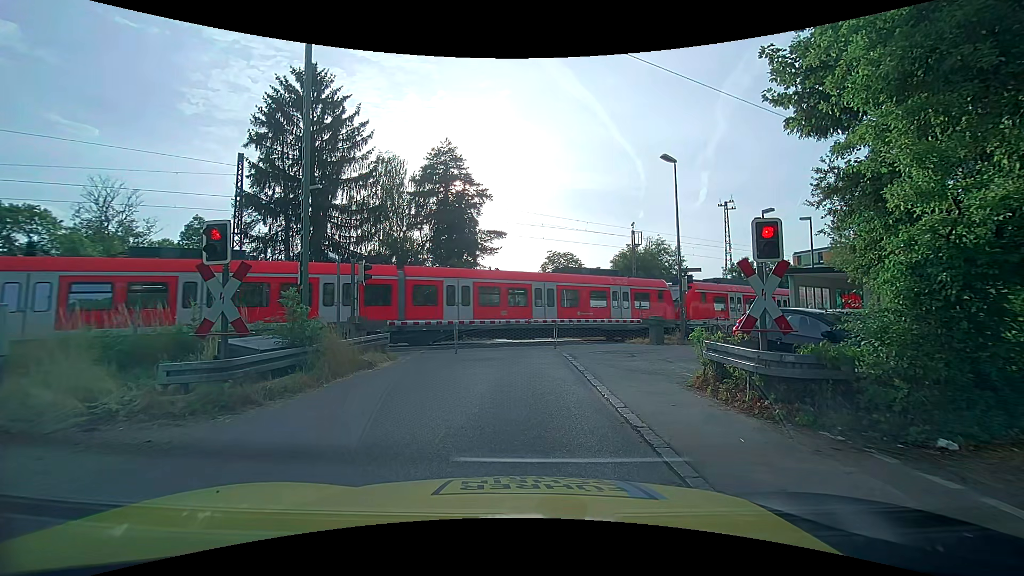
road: unclassified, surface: asphalt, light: Day
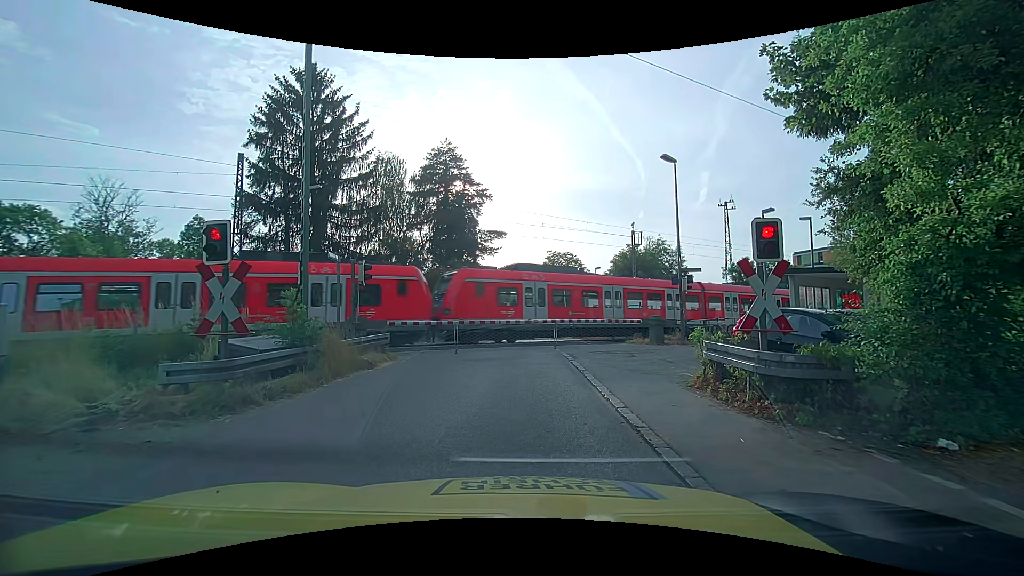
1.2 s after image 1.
(0.0, 0.0) m; 0°
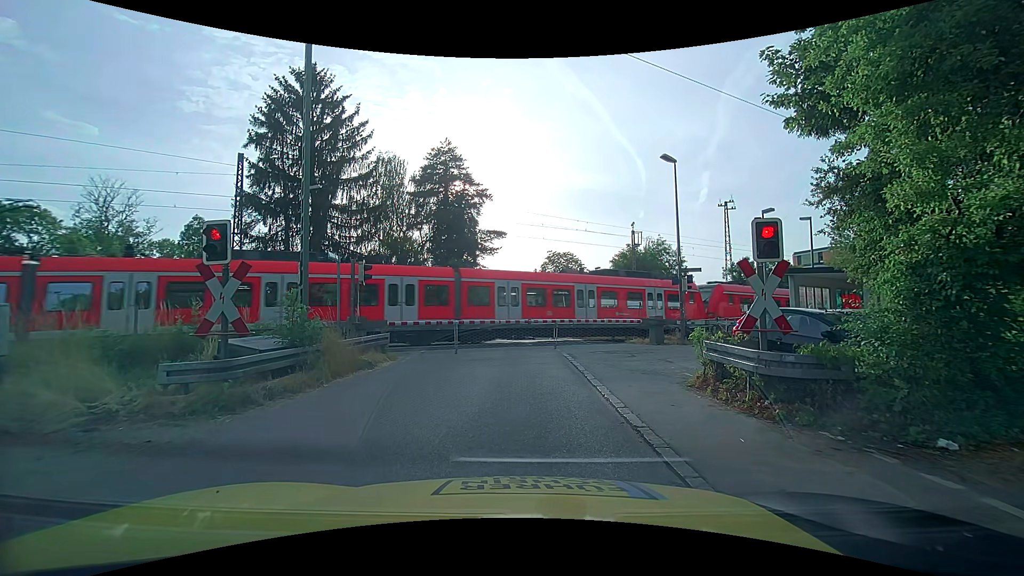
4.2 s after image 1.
(0.0, 0.0) m; 0°
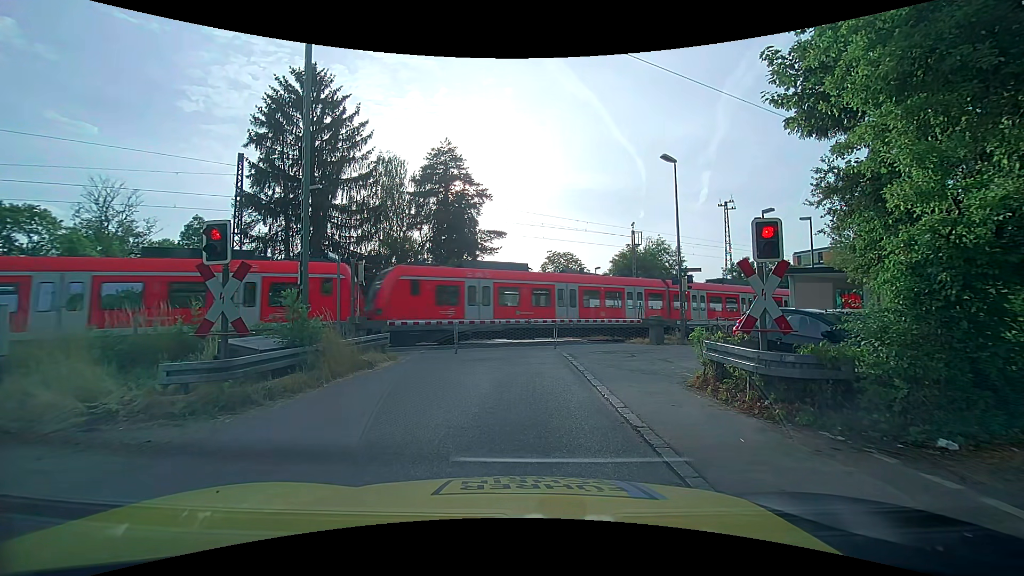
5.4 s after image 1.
(0.0, 0.0) m; 0°
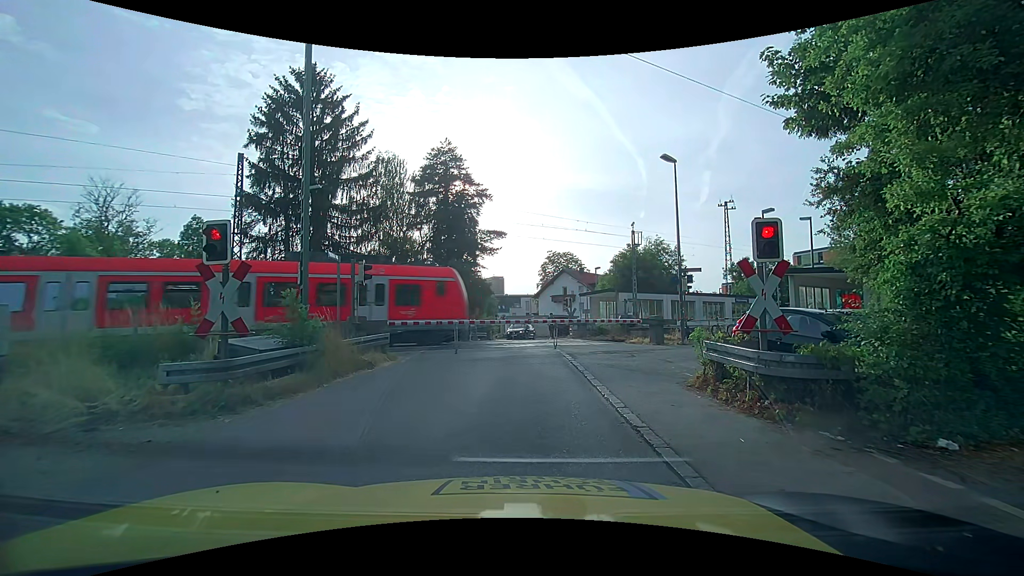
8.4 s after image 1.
(0.0, 0.0) m; 0°
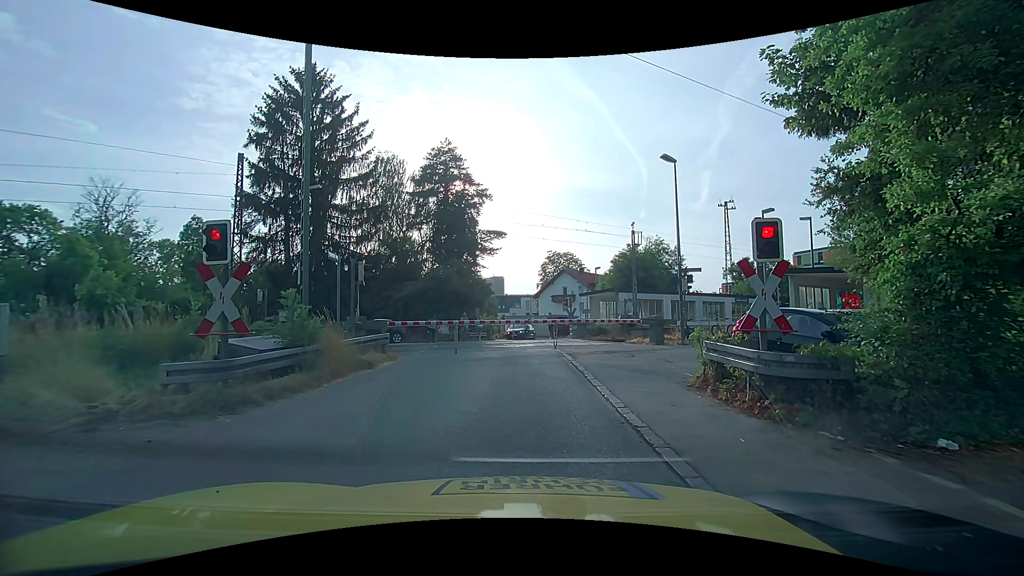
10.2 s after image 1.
(0.0, 0.0) m; 0°
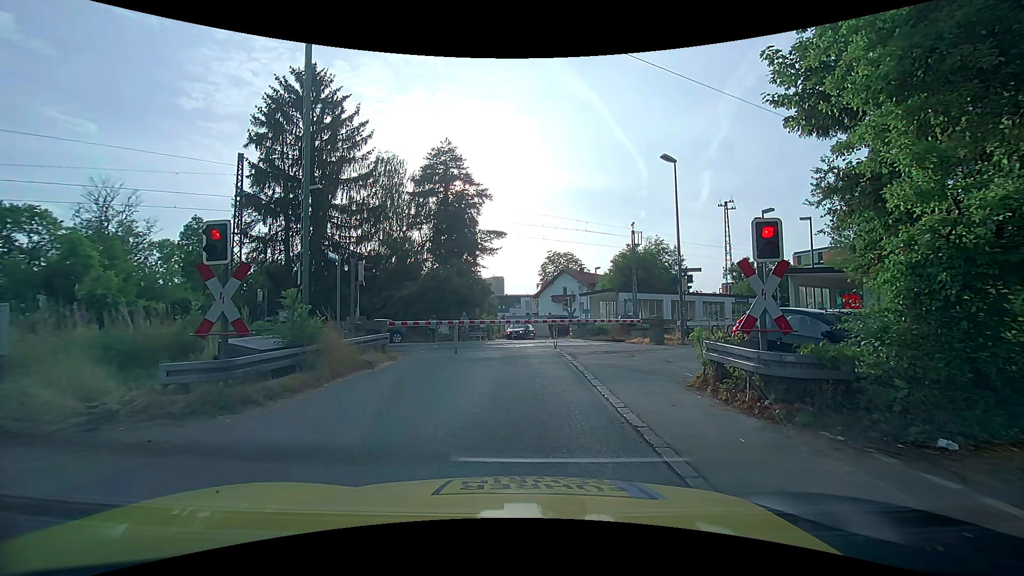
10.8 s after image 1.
(0.0, 0.0) m; 0°
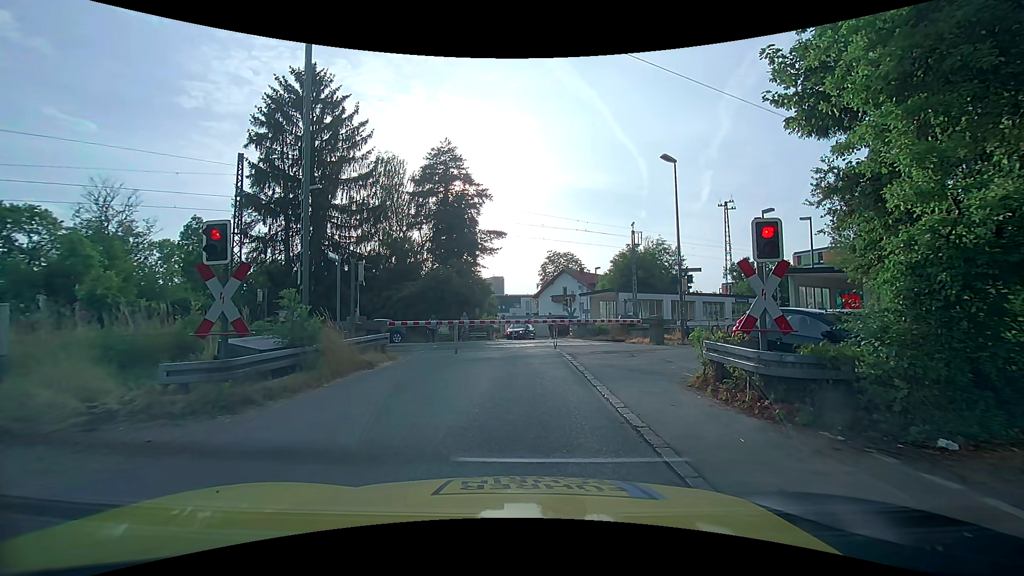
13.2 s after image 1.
(0.0, 0.0) m; 0°
